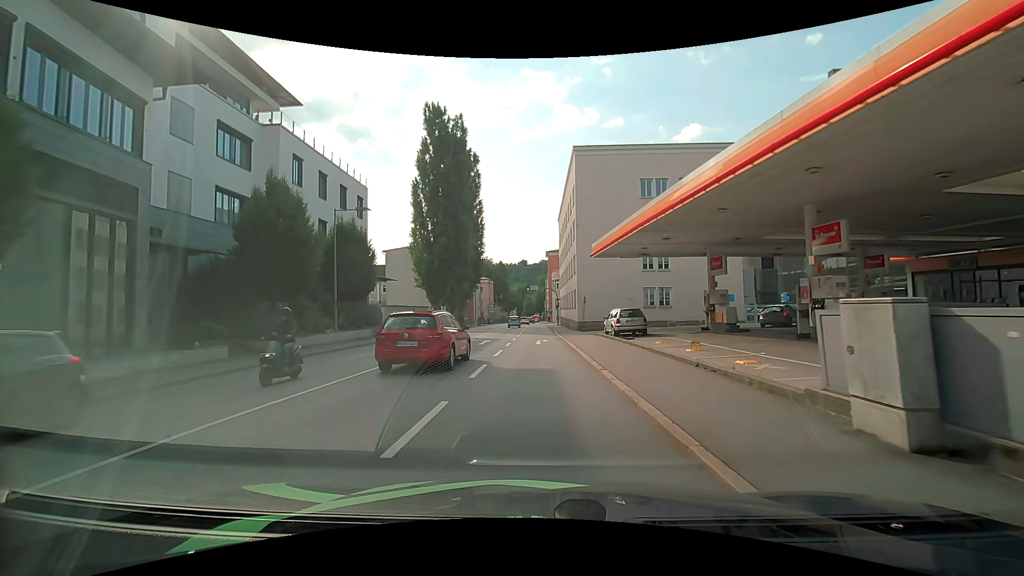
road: primary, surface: asphalt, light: Day
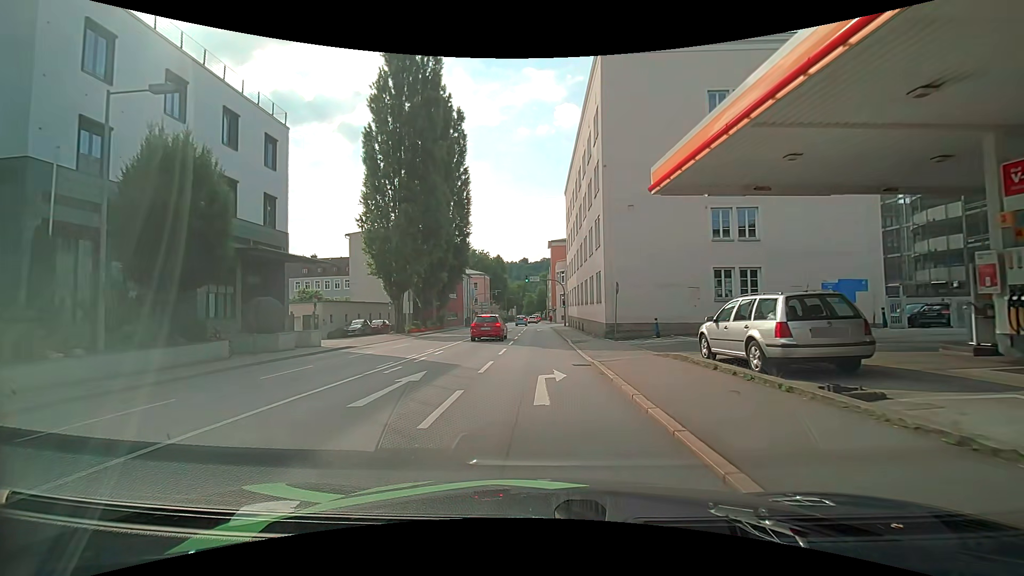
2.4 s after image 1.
(0.0, +16.8) m; +1°
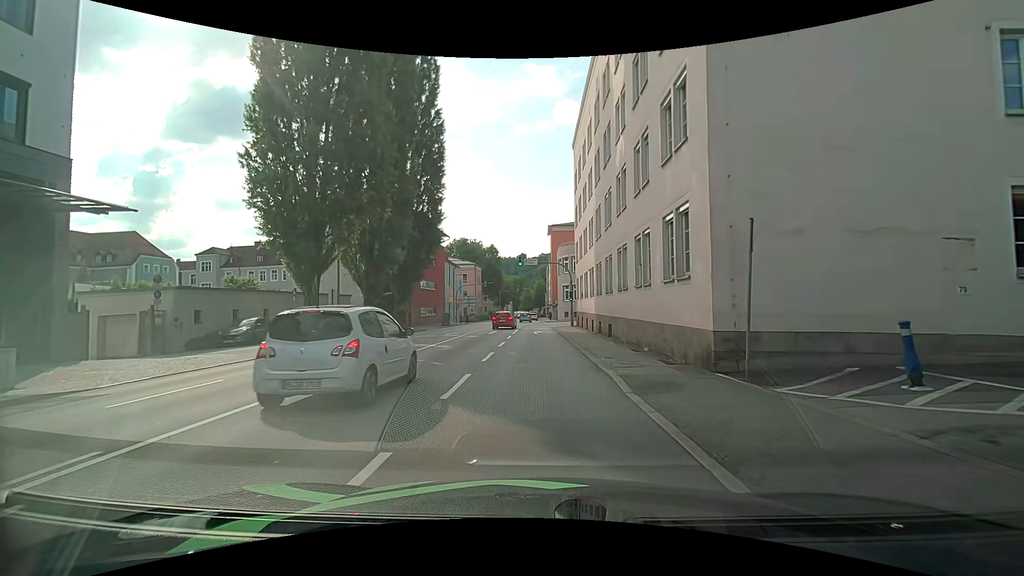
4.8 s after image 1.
(-0.2, +16.2) m; 0°
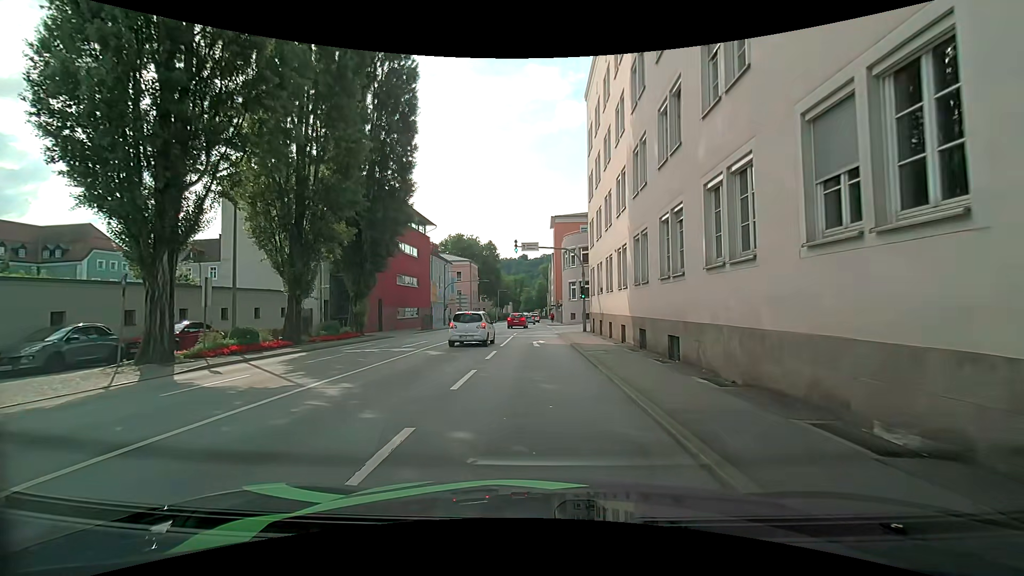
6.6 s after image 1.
(-0.1, +10.9) m; 0°
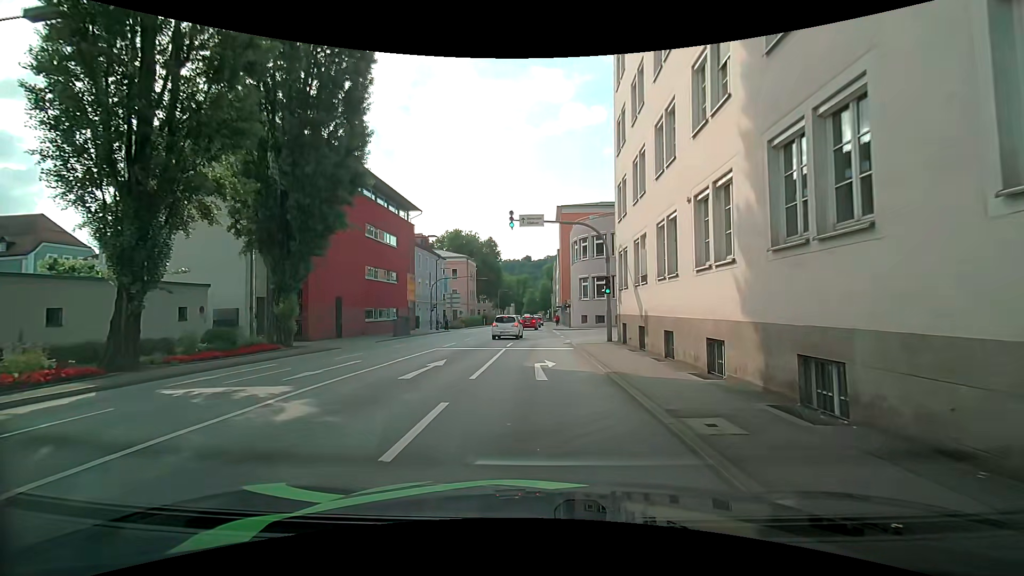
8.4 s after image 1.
(-0.2, +10.2) m; -1°
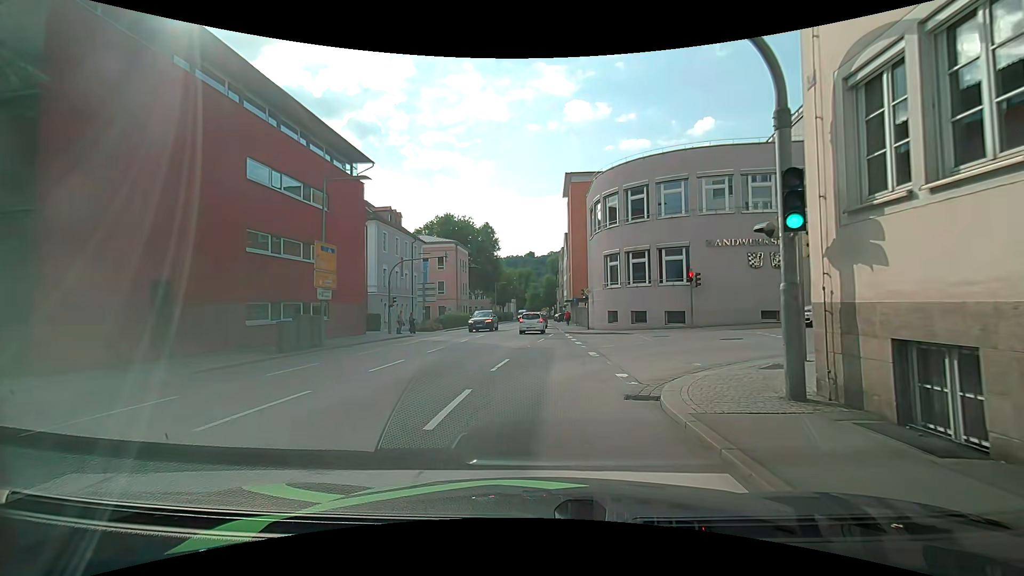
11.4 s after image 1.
(+0.1, +16.8) m; -2°
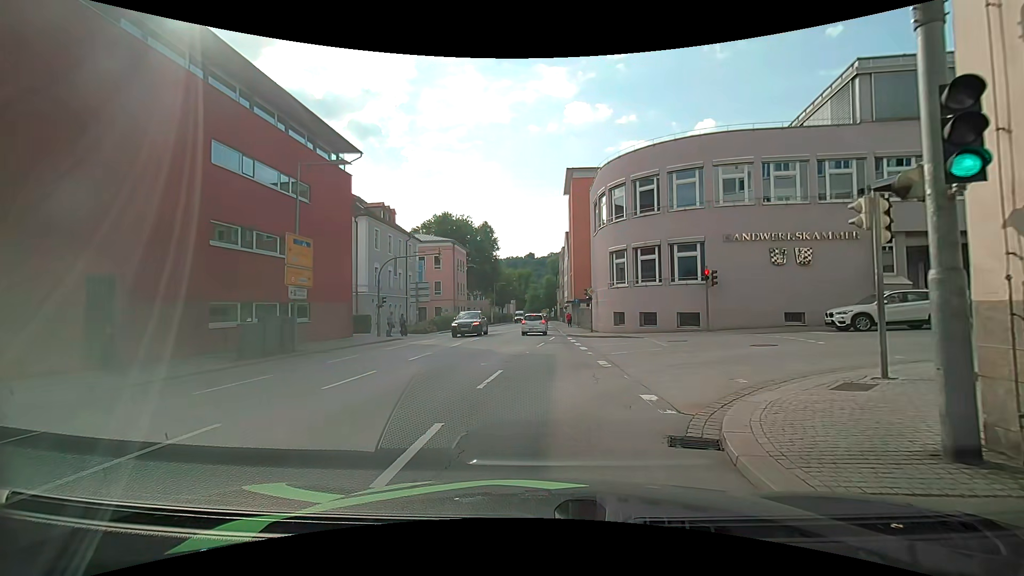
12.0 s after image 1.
(0.0, +2.6) m; 0°
